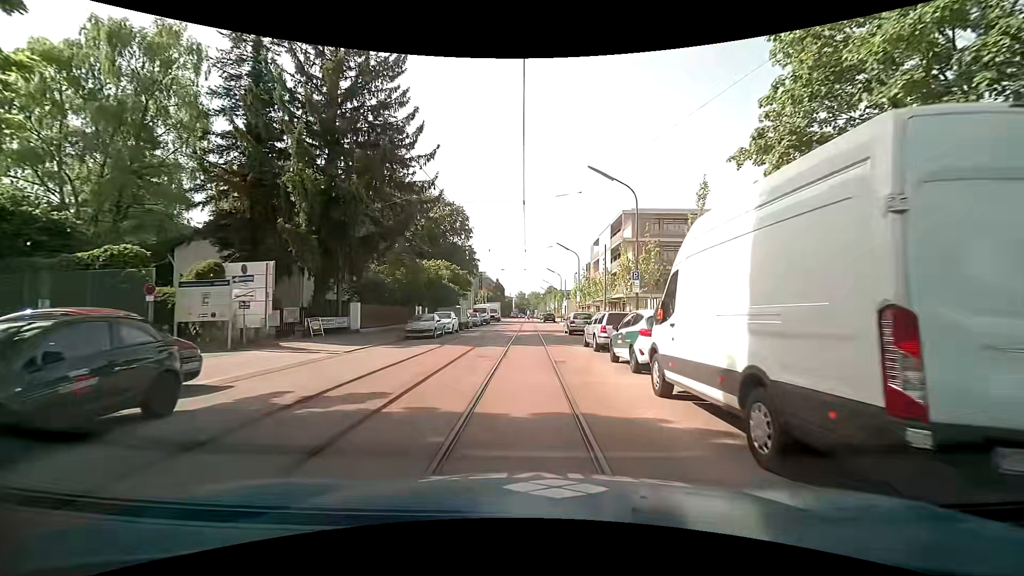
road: residential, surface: asphalt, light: Day
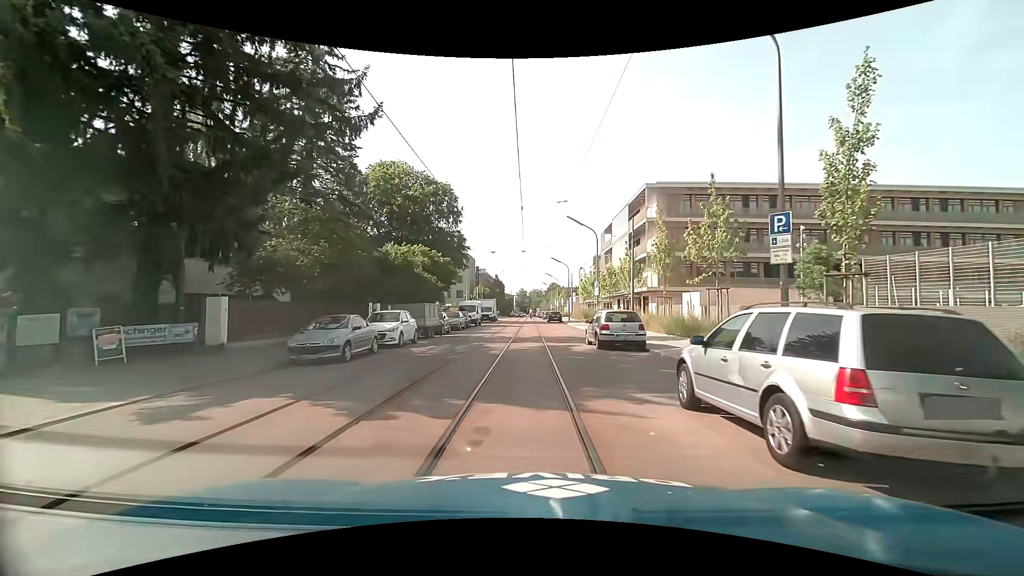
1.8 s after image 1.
(0.0, +13.2) m; +1°
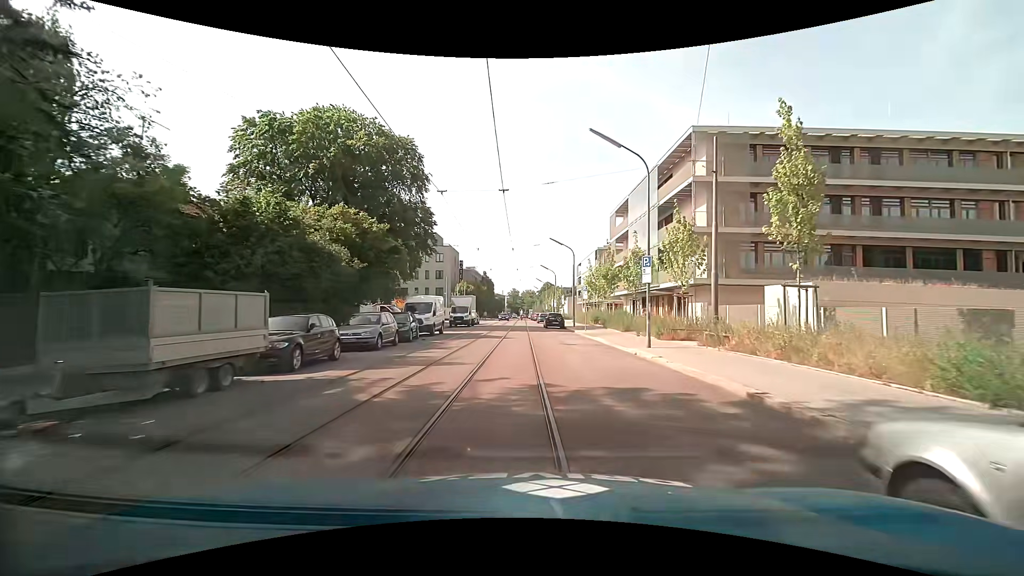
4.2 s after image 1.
(-0.1, +18.0) m; +1°
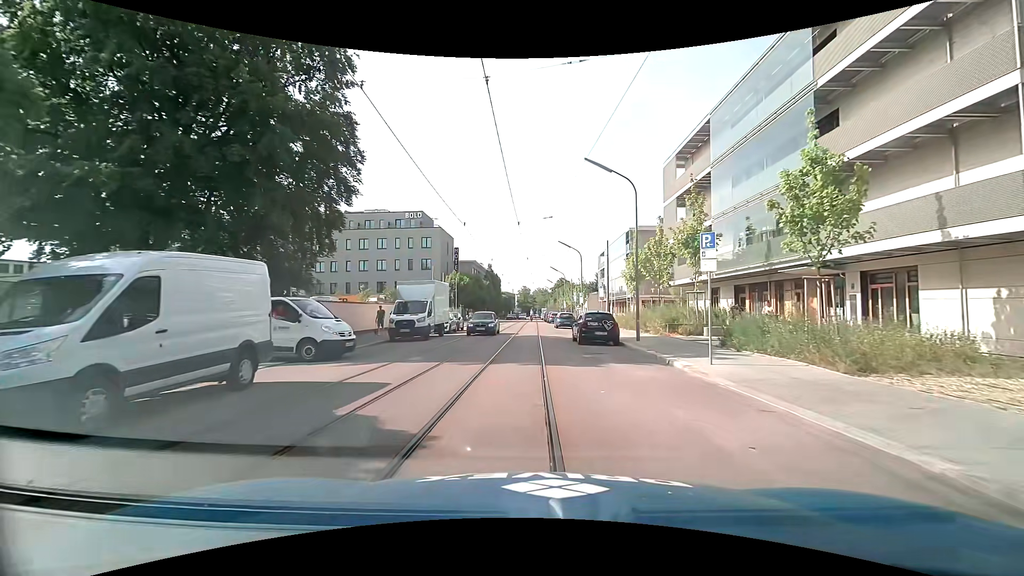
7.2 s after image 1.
(-0.5, +23.8) m; -2°
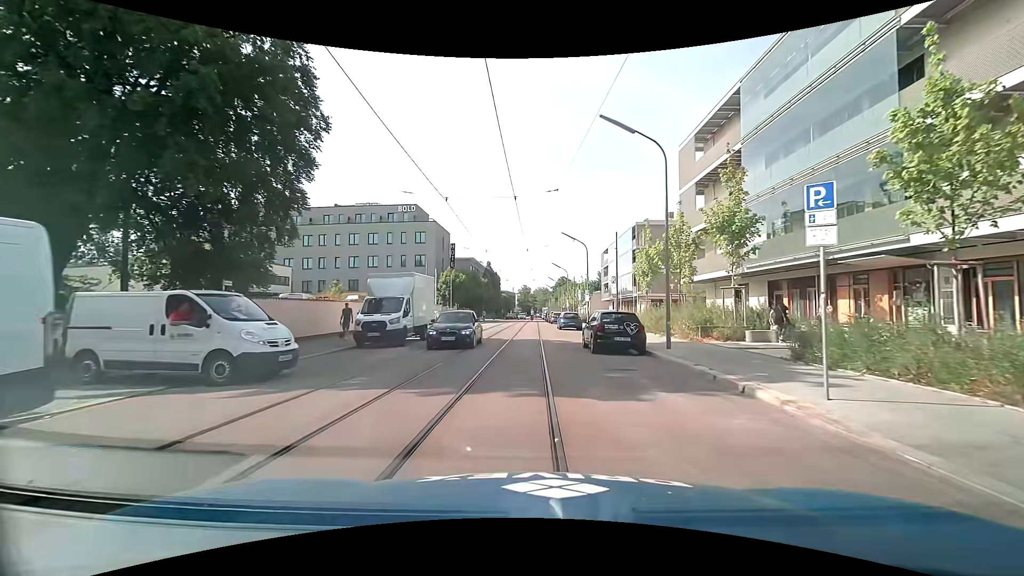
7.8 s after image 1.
(0.0, +4.9) m; 0°
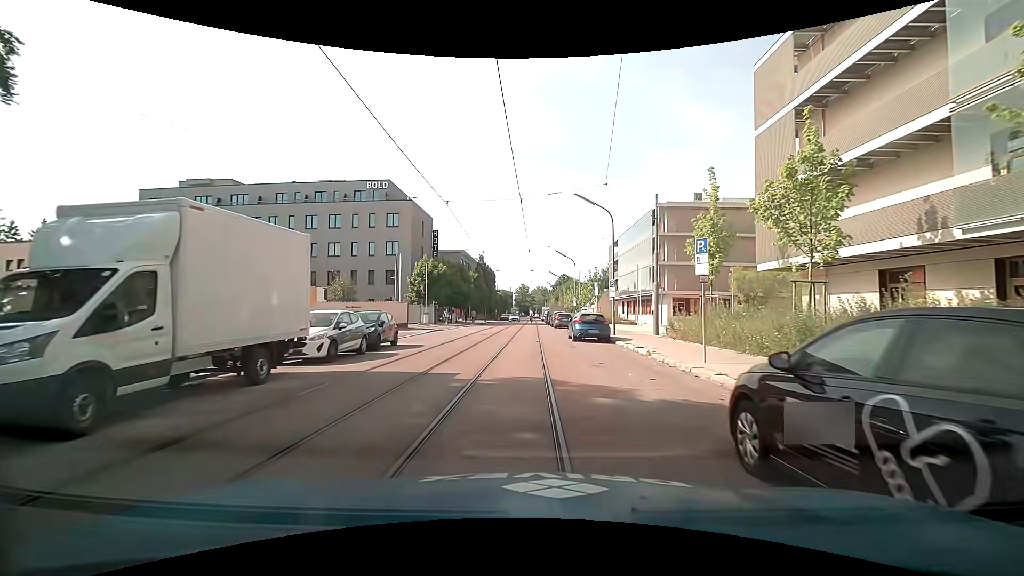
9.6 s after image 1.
(0.0, +14.7) m; 0°
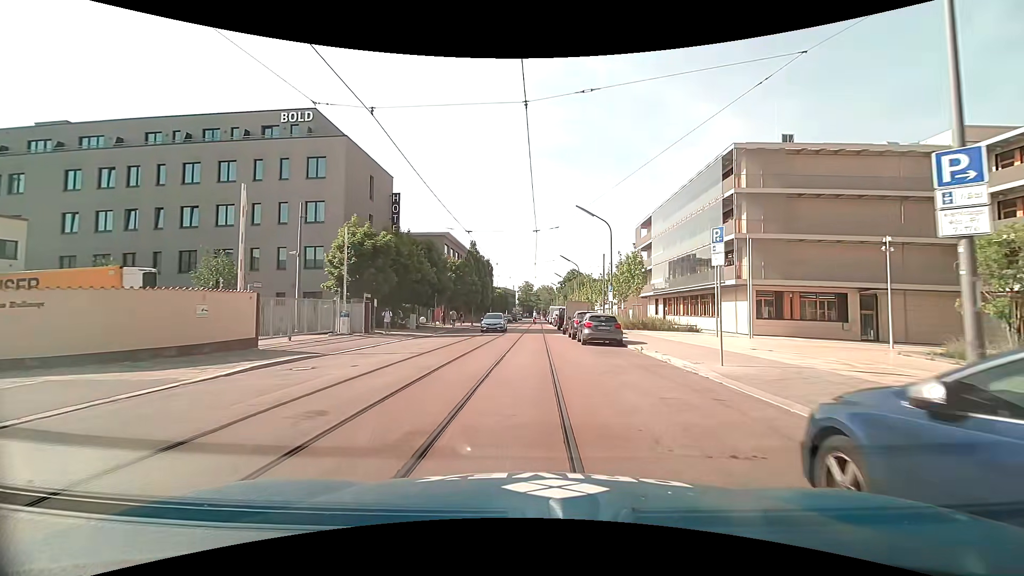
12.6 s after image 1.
(+0.1, +23.4) m; 0°
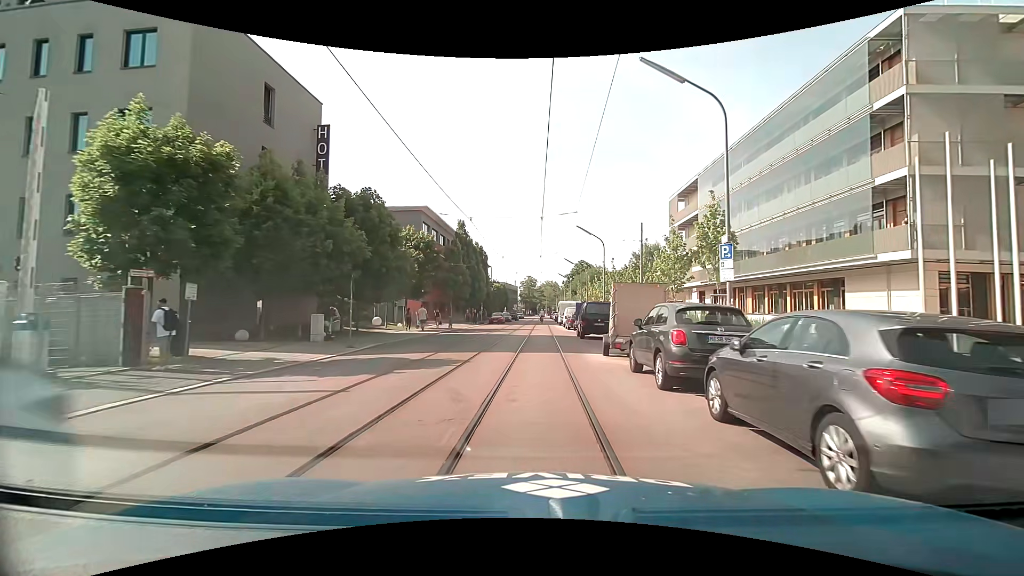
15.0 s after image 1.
(-0.2, +18.5) m; -1°
(0, +10) (0, +20) (+1, +30) (+1, +40) (+1, +50) (+1, +60) (+1, +70) (+1, +80) (+1, +90) (+1, +100) m
